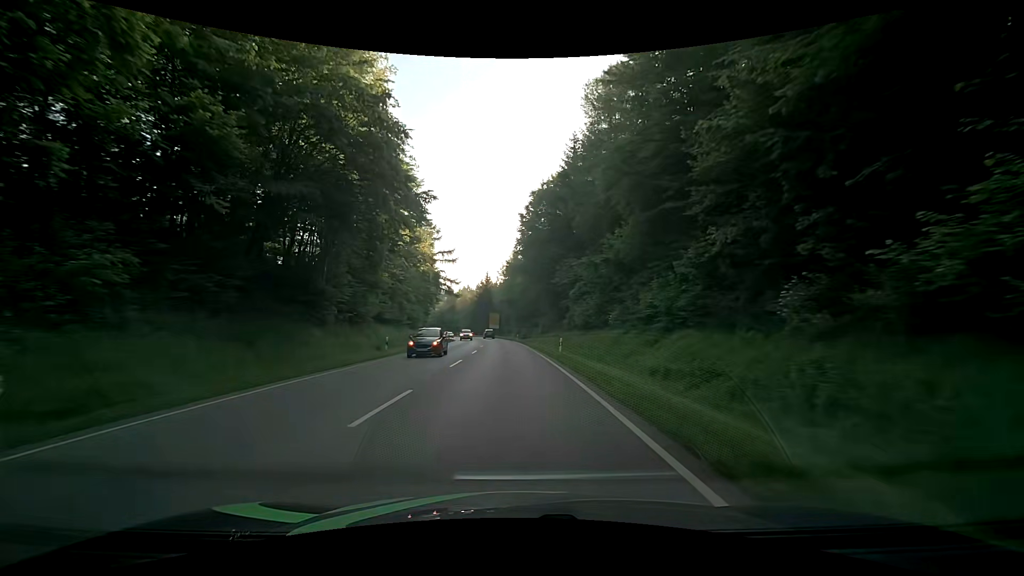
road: secondary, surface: asphalt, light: Day
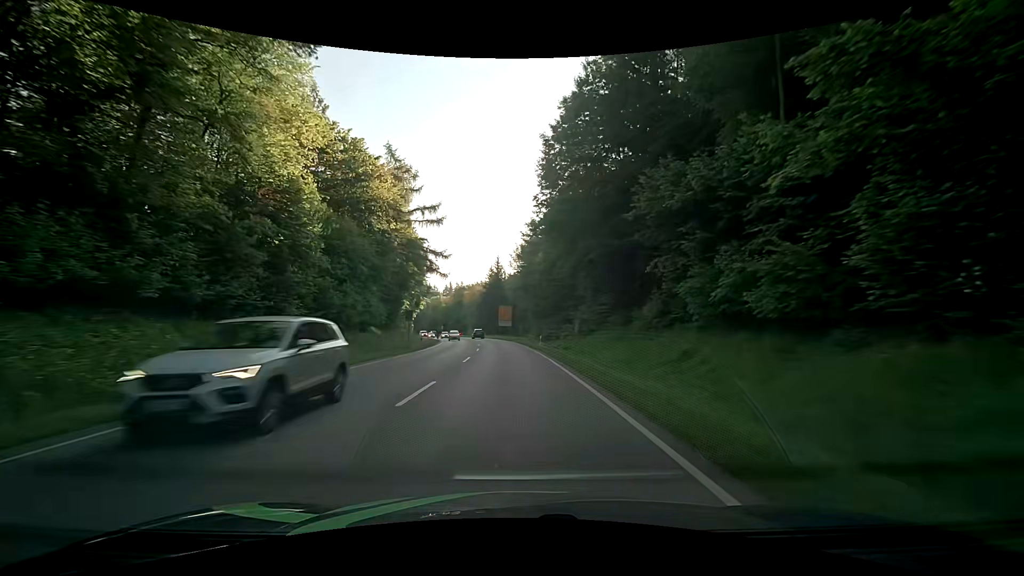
(-0.9, +32.4) m; -2°
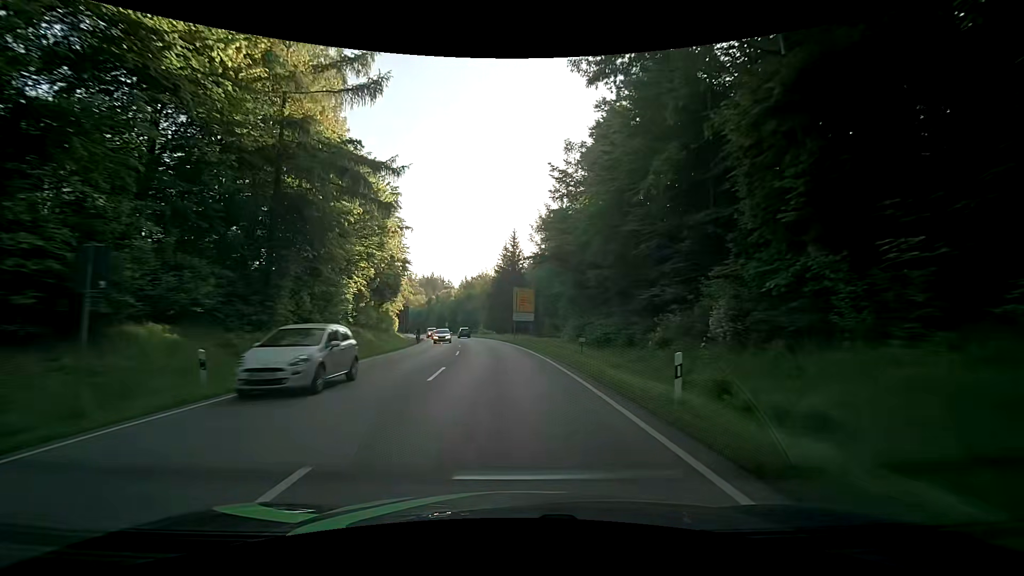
(-0.9, +32.4) m; -3°
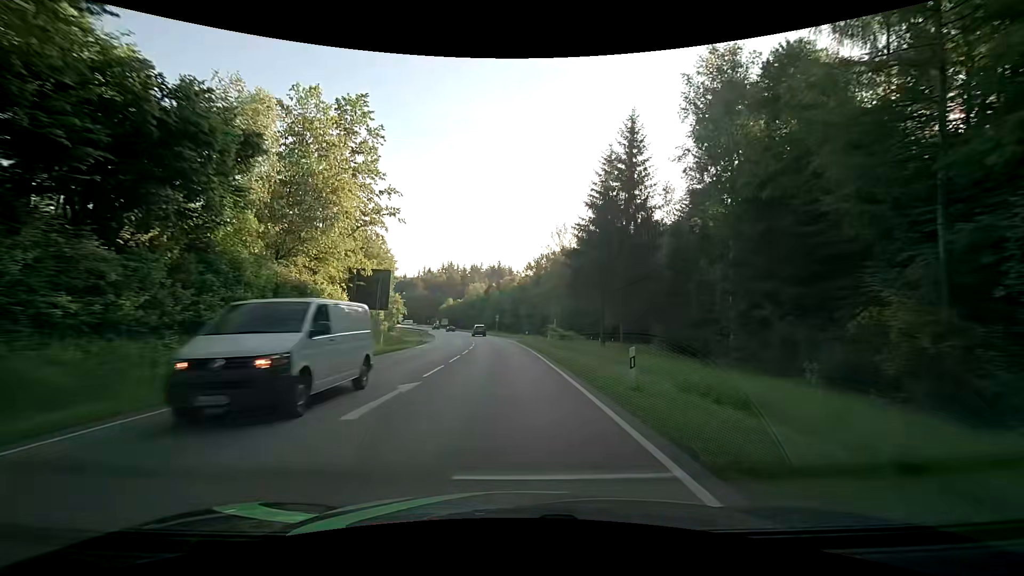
(-3.2, +53.9) m; -8°
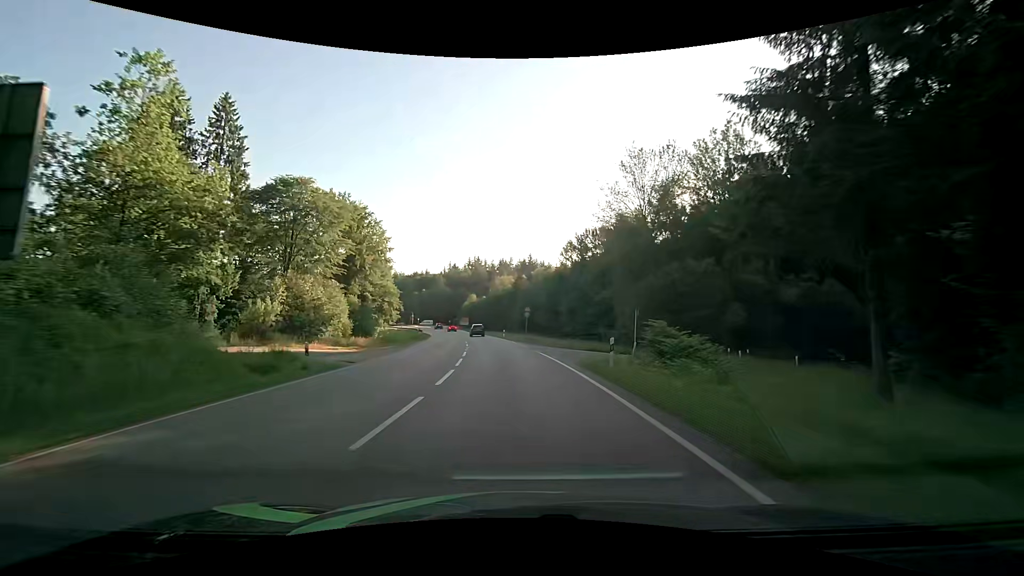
(-1.1, +32.5) m; -4°
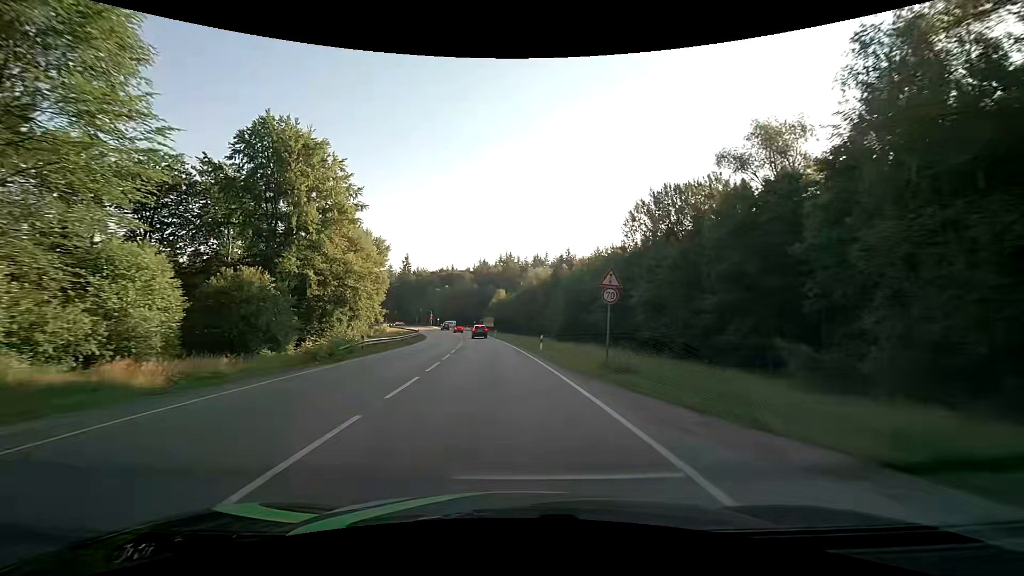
(-0.8, +32.5) m; -4°
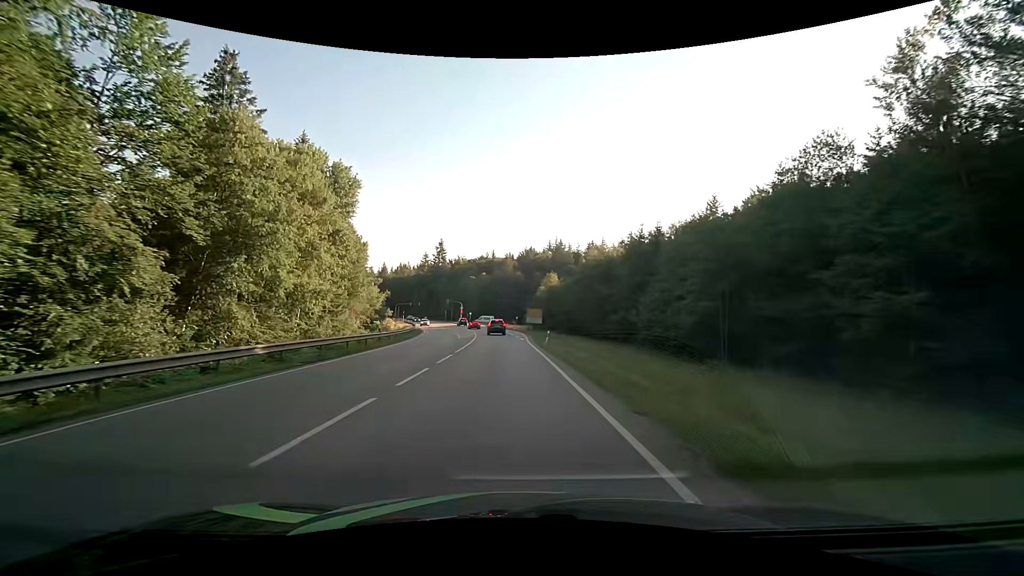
(-1.9, +40.4) m; -5°
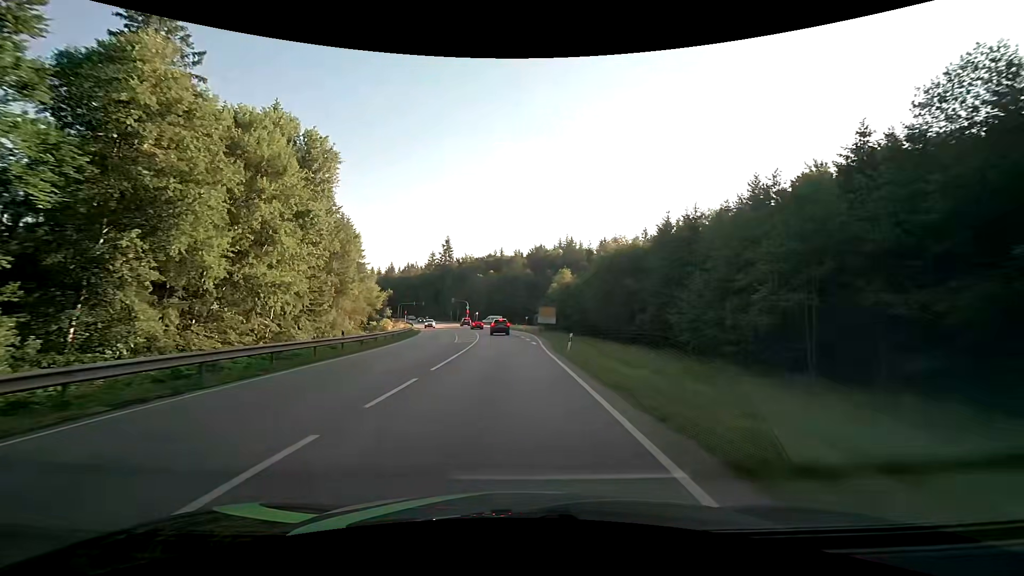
(-0.1, +8.7) m; -1°
(0, +10) (0, +20) (-1, +30) (-1, +40) (-2, +50) (-2, +60) (-4, +70) (-5, +80) (-7, +90) (-9, +99) m
